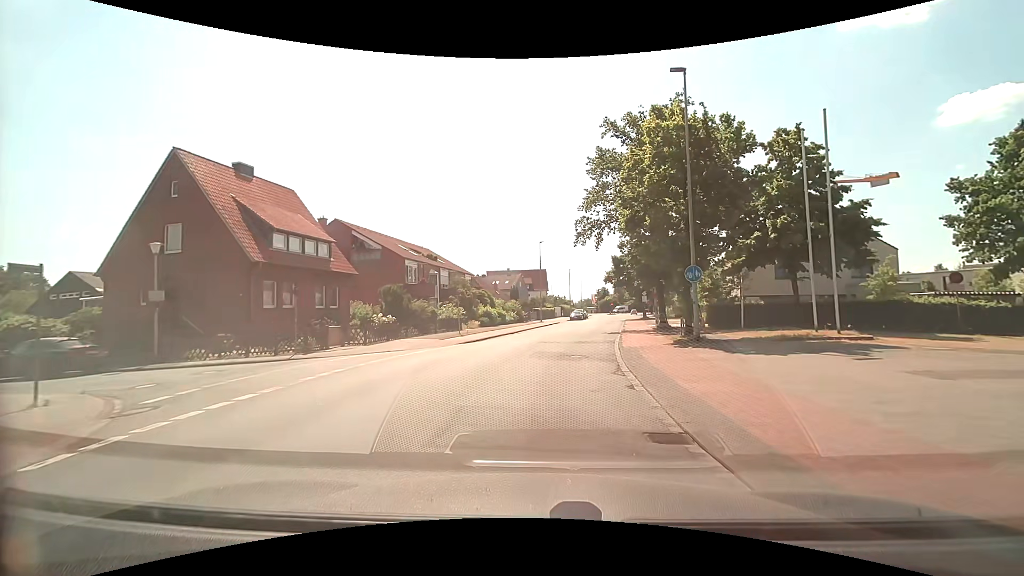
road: tertiary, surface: asphalt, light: Day
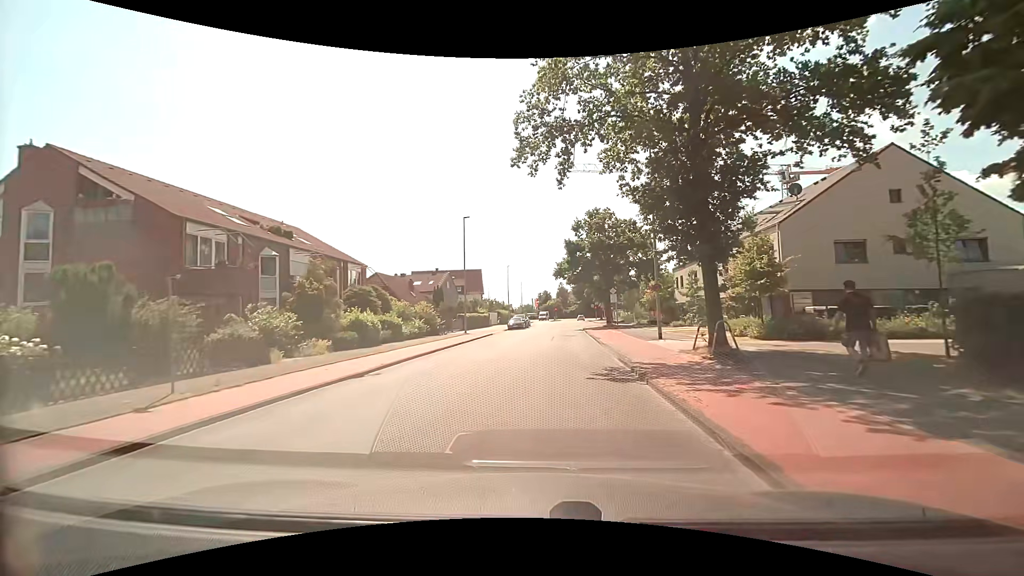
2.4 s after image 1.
(+1.4, +20.7) m; +6°
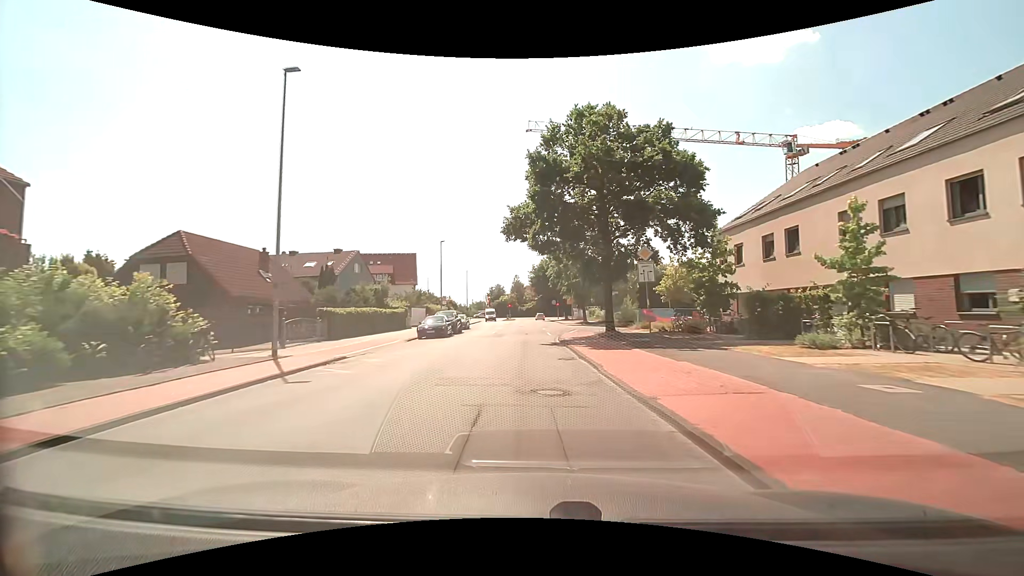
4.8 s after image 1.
(+1.3, +26.3) m; +5°
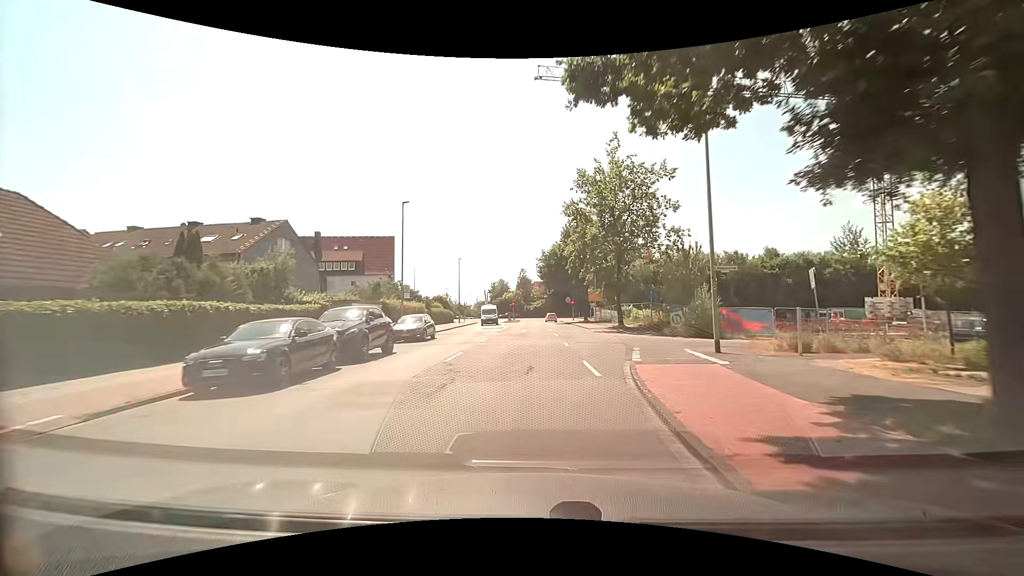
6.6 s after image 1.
(-0.3, +21.3) m; -1°
